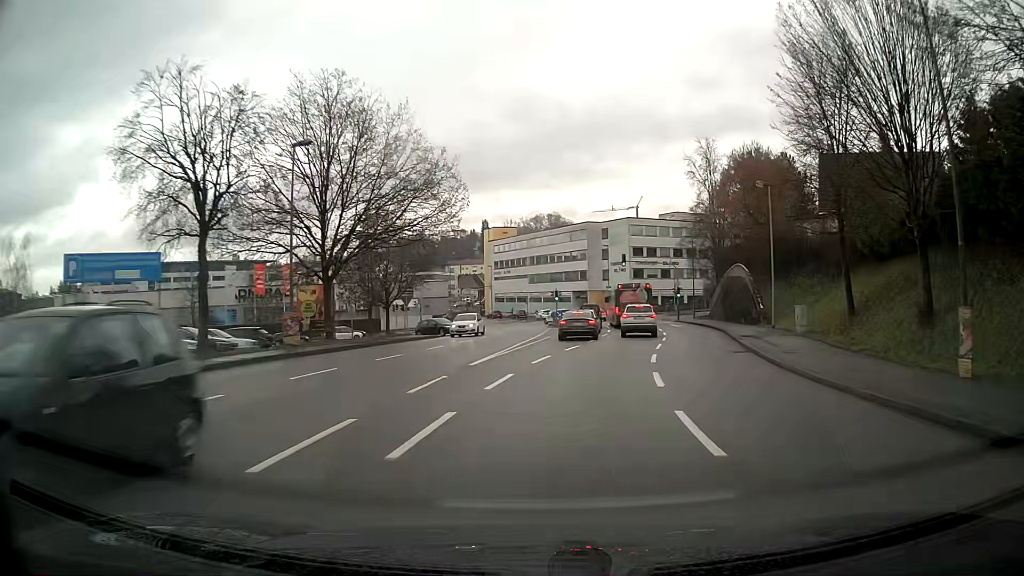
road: tertiary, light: Day
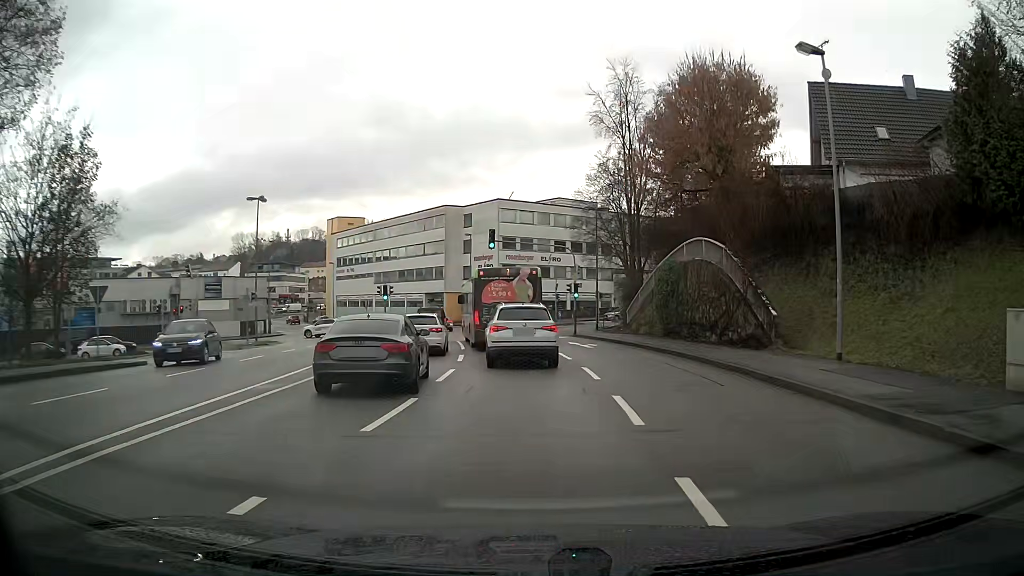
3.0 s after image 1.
(+2.0, +21.5) m; +9°
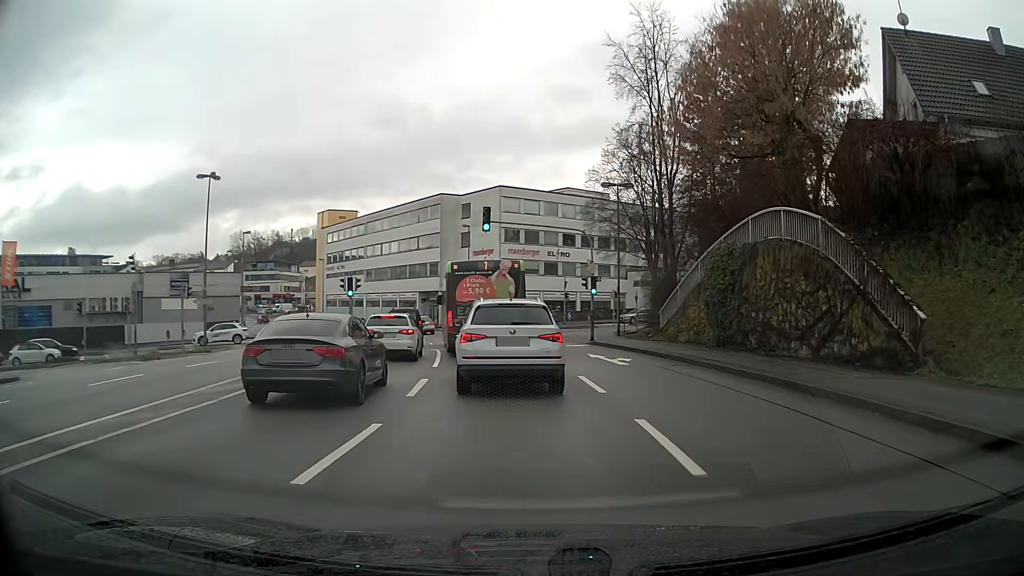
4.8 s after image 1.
(+0.1, +8.4) m; 0°
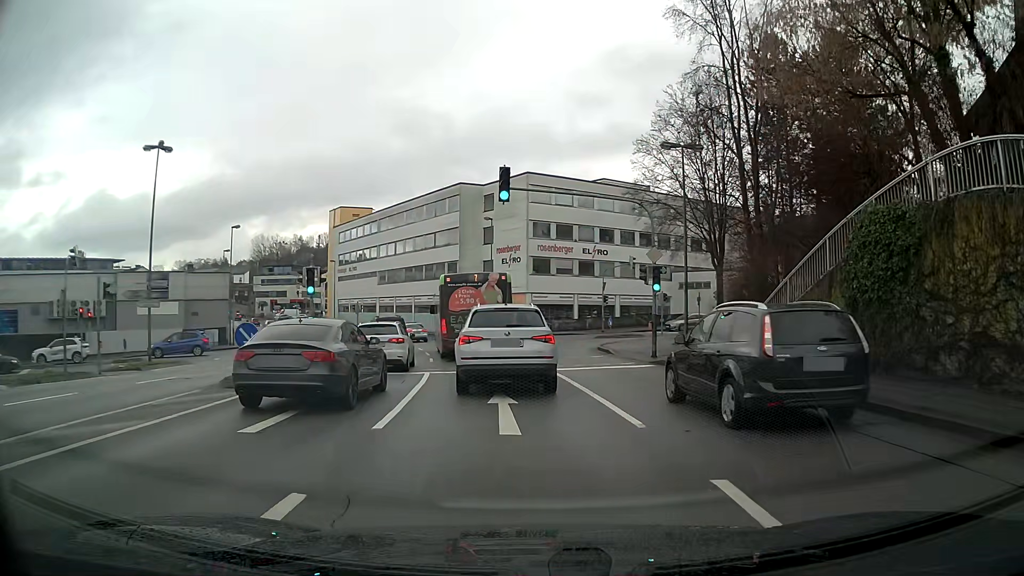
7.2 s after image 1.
(-0.2, +9.3) m; -3°
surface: asphalt
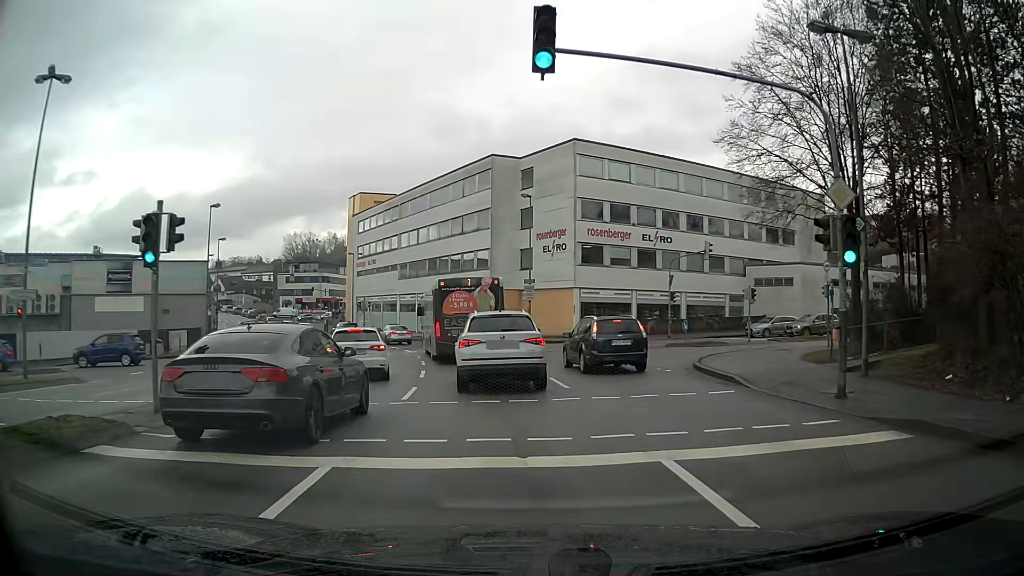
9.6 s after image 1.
(-0.4, +12.0) m; -4°
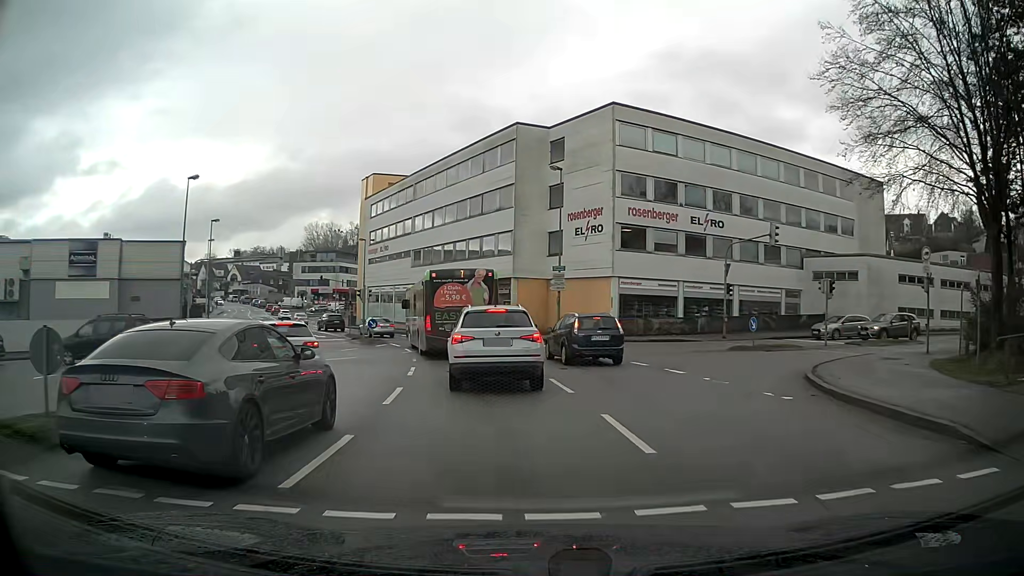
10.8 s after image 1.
(-0.1, +7.4) m; -2°
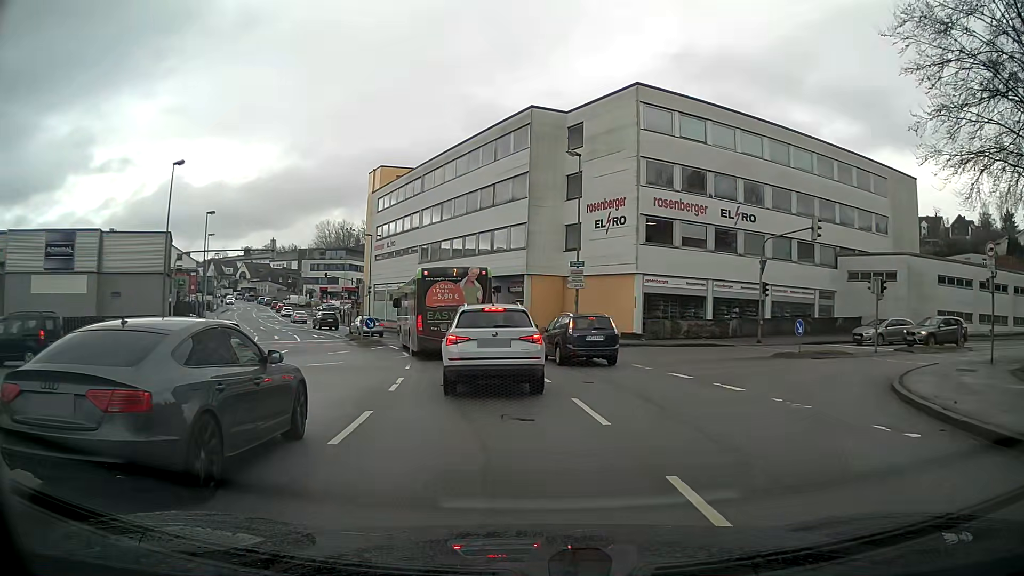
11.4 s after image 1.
(0.0, +3.8) m; -1°
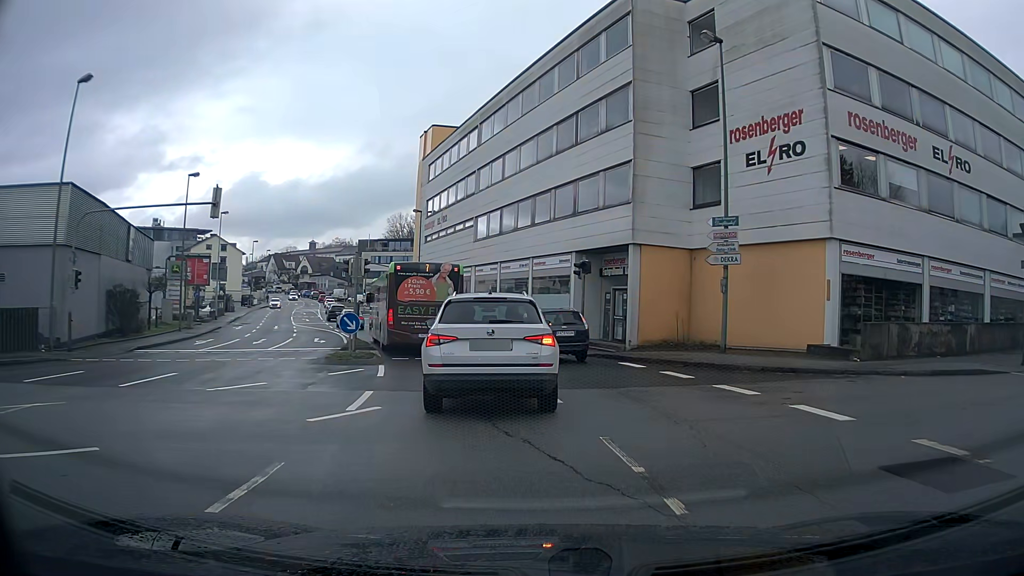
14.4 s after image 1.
(-0.8, +15.8) m; -7°
(-1, +10) (-2, +20) (-5, +29) (-8, +39) (-12, +48) (-15, +58) (-19, +67) (-22, +77) (-25, +86) (-28, +96) m
